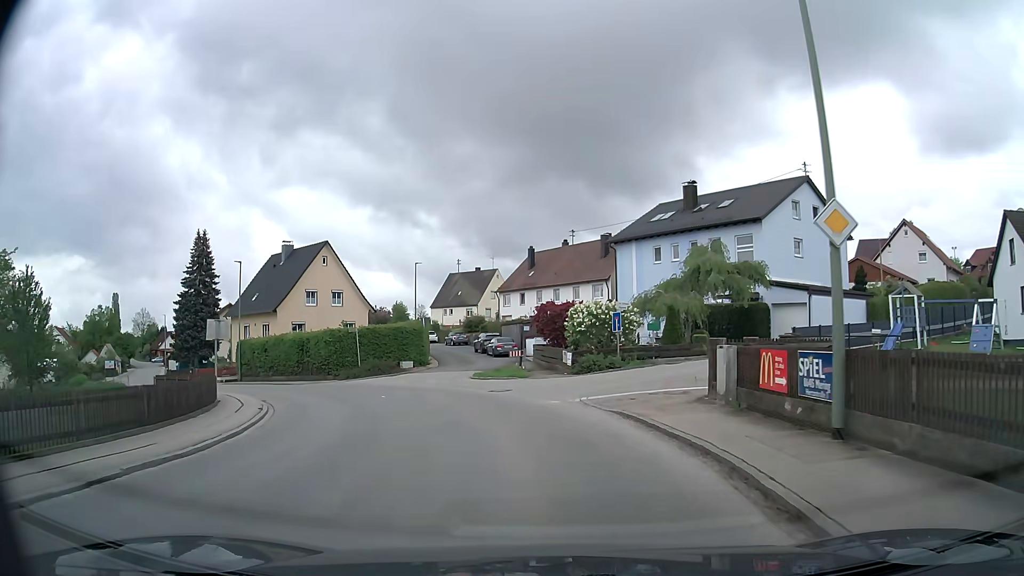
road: secondary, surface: asphalt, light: Day
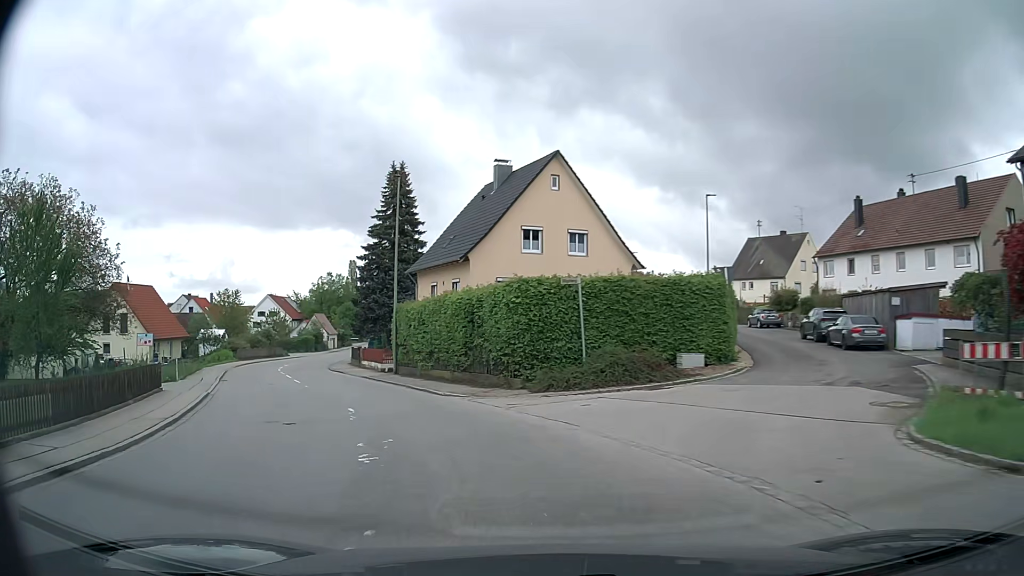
(-3.2, +21.7) m; -22°
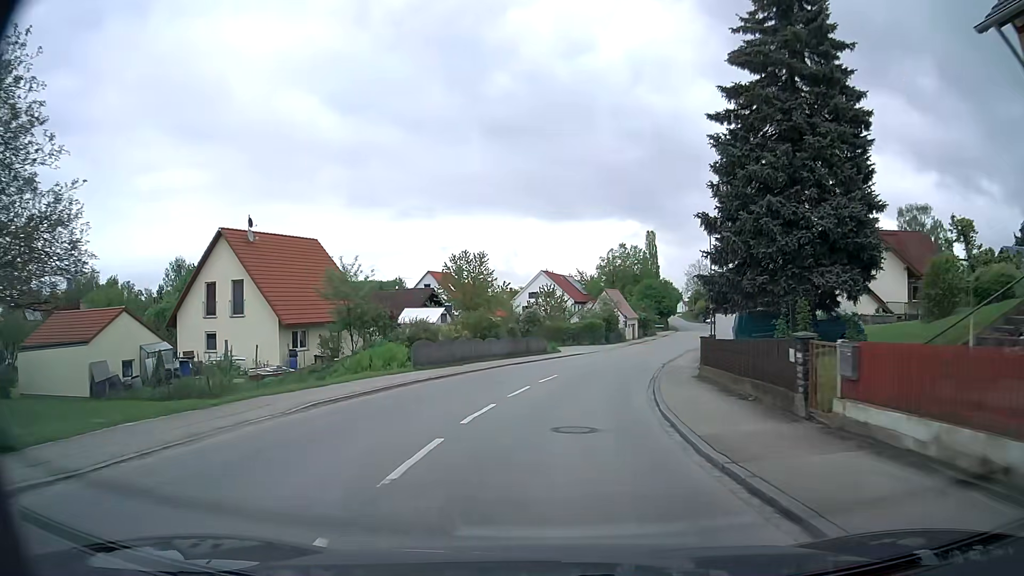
(-11.1, +31.0) m; -27°
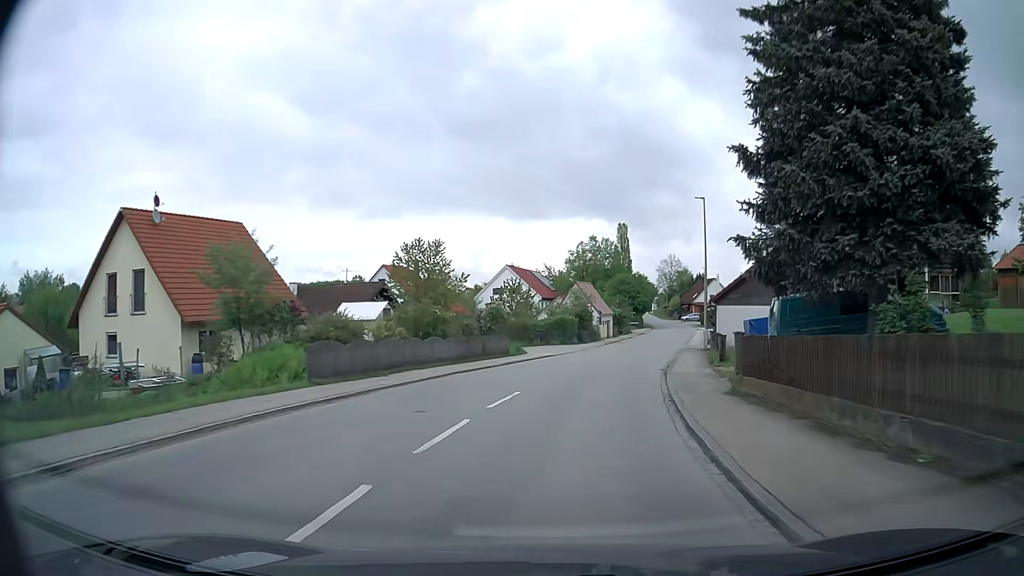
(+0.1, +7.6) m; +1°
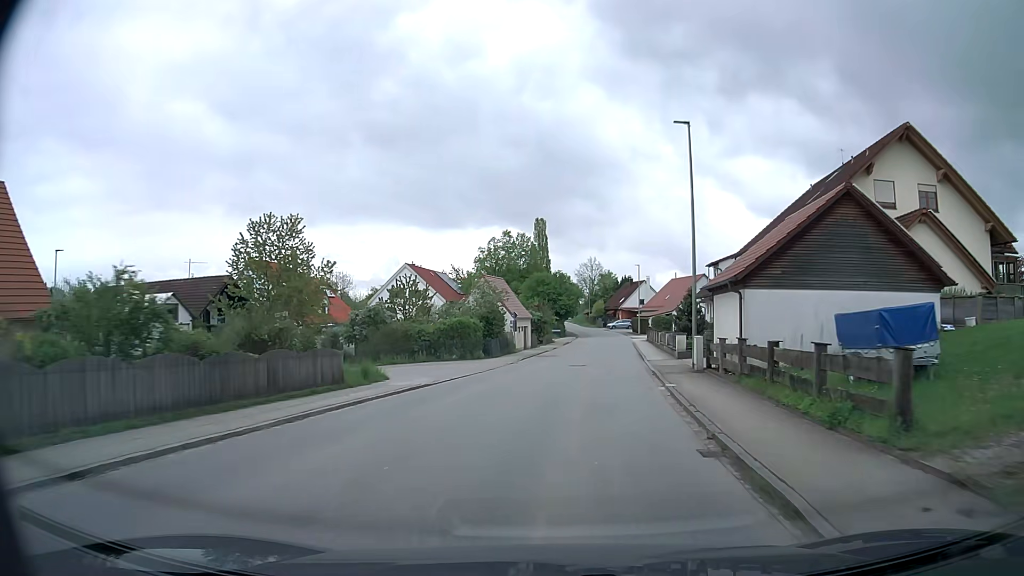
(+1.3, +15.9) m; +9°
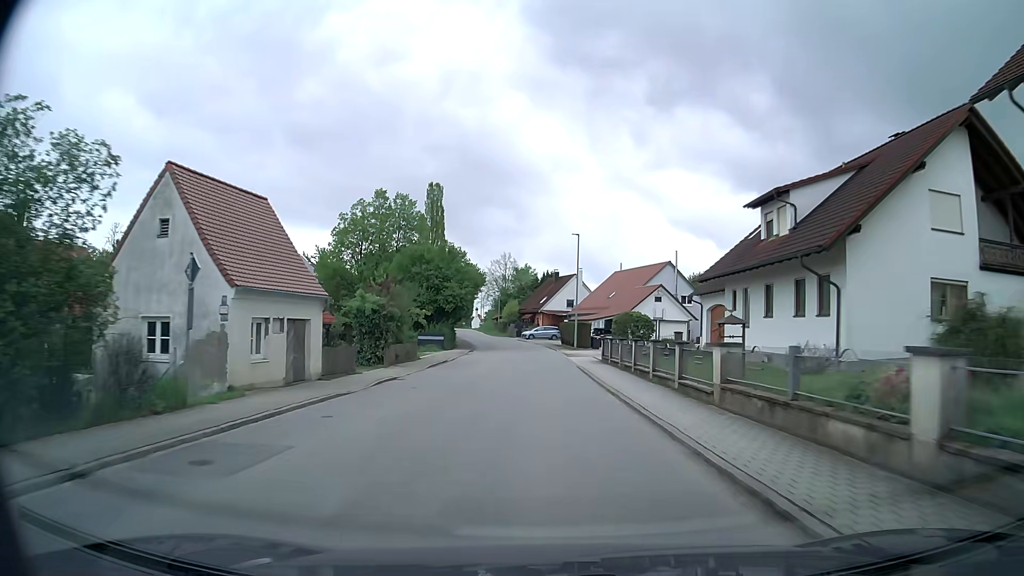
(+2.6, +33.5) m; +7°
(0, +10) (0, +20) (0, +30) (0, +40) (-1, +50) (-2, +60) (-3, +70) (-5, +80) (-7, +90) (-9, +99) m
